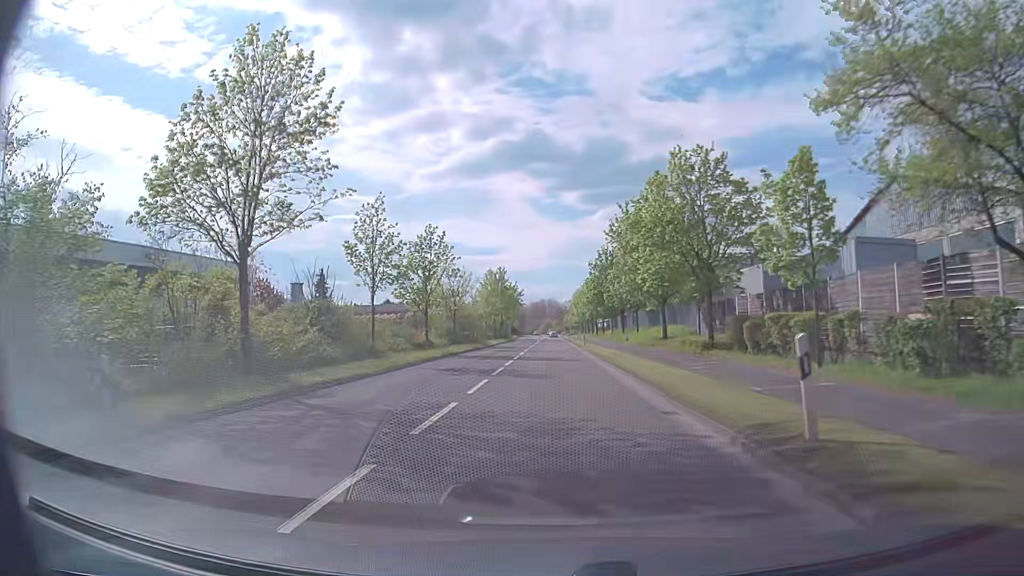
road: primary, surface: asphalt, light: Day
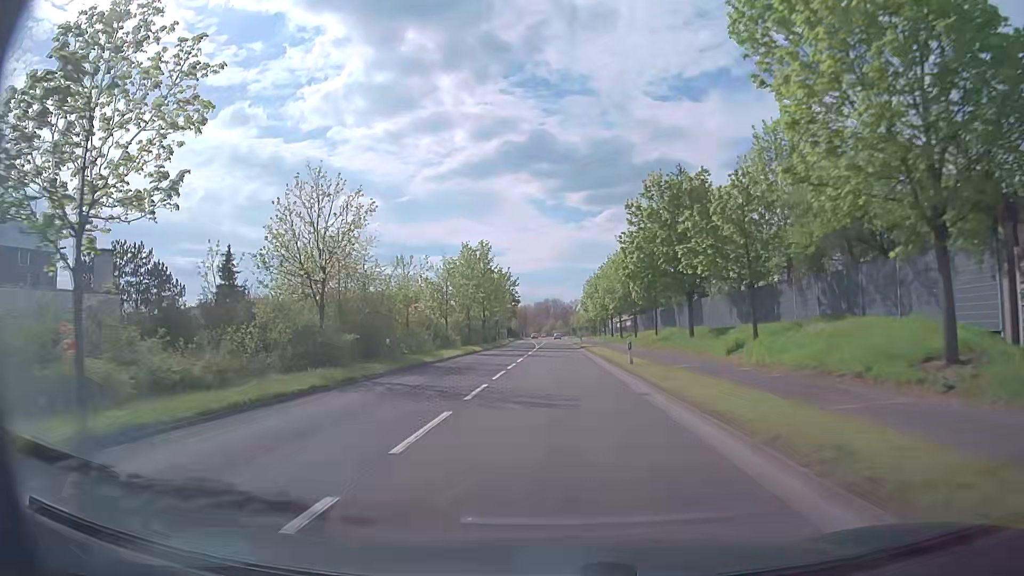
(-0.2, +31.7) m; 0°
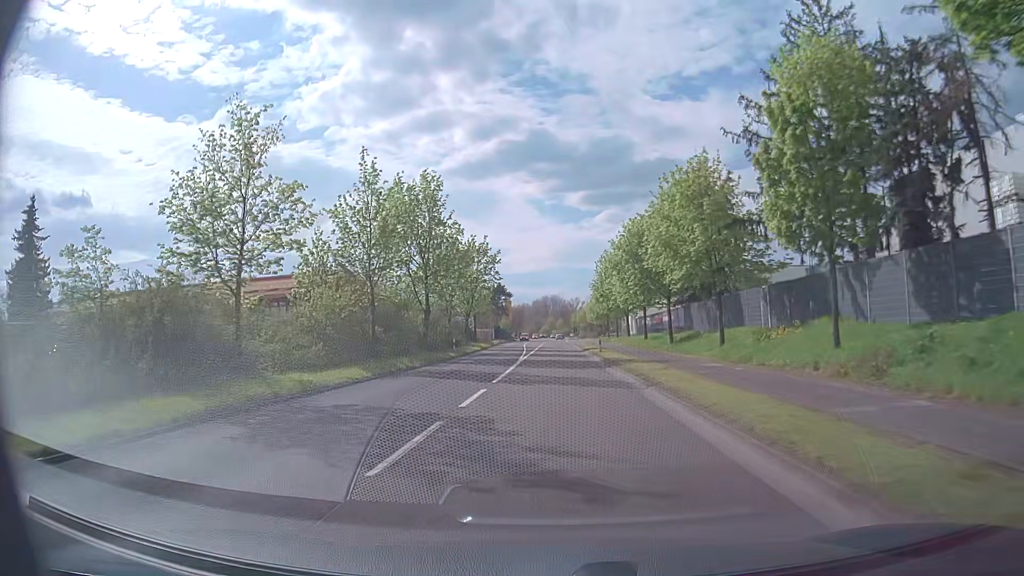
(0.0, +31.7) m; 0°
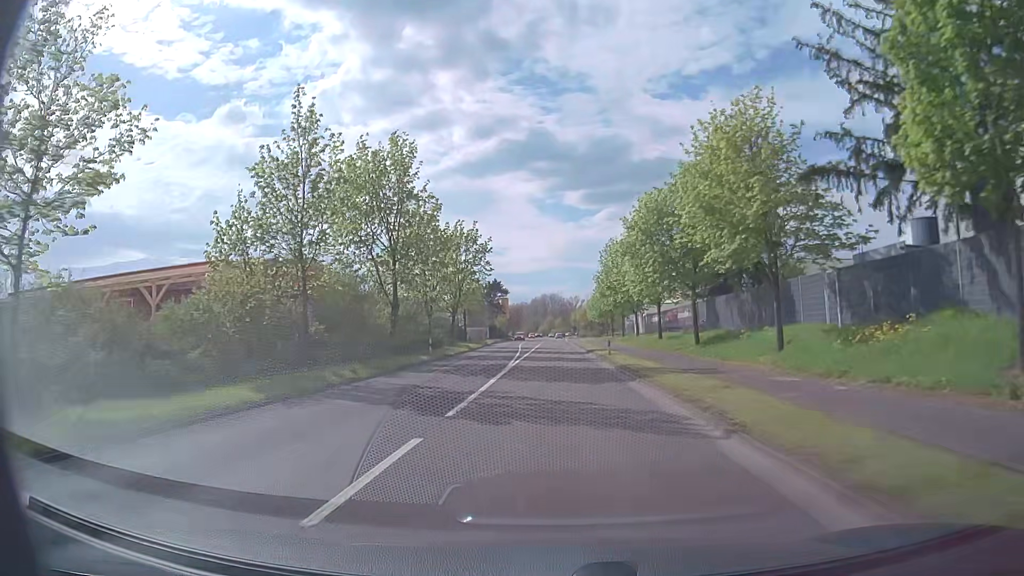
(0.0, +7.9) m; 0°
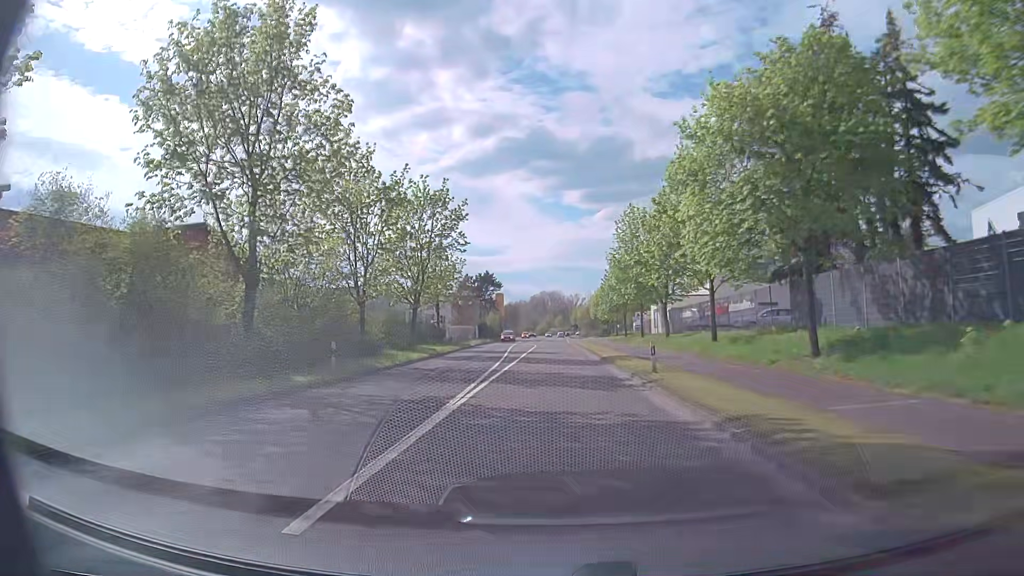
(0.0, +15.9) m; 0°
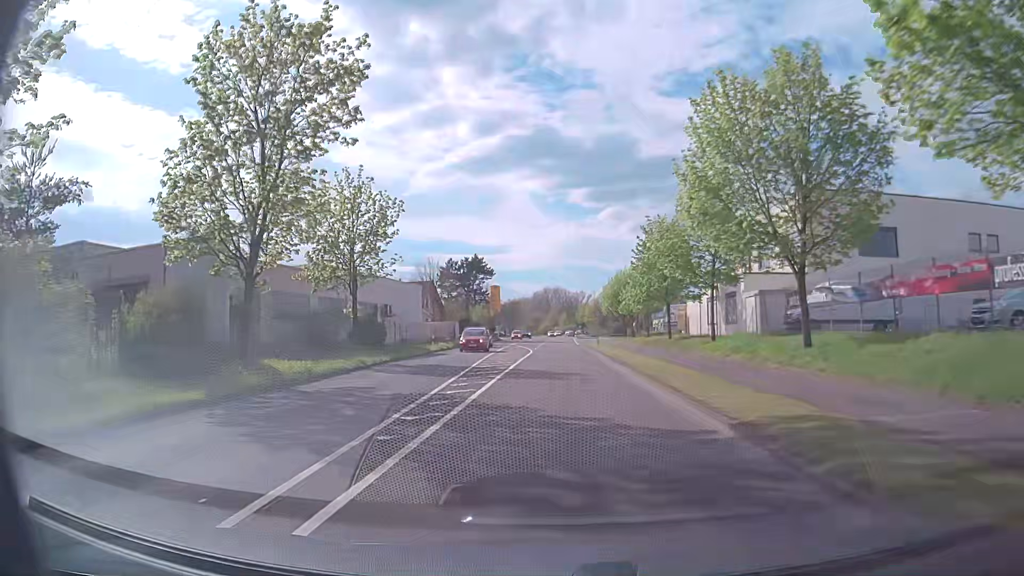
(+0.1, +23.9) m; 0°
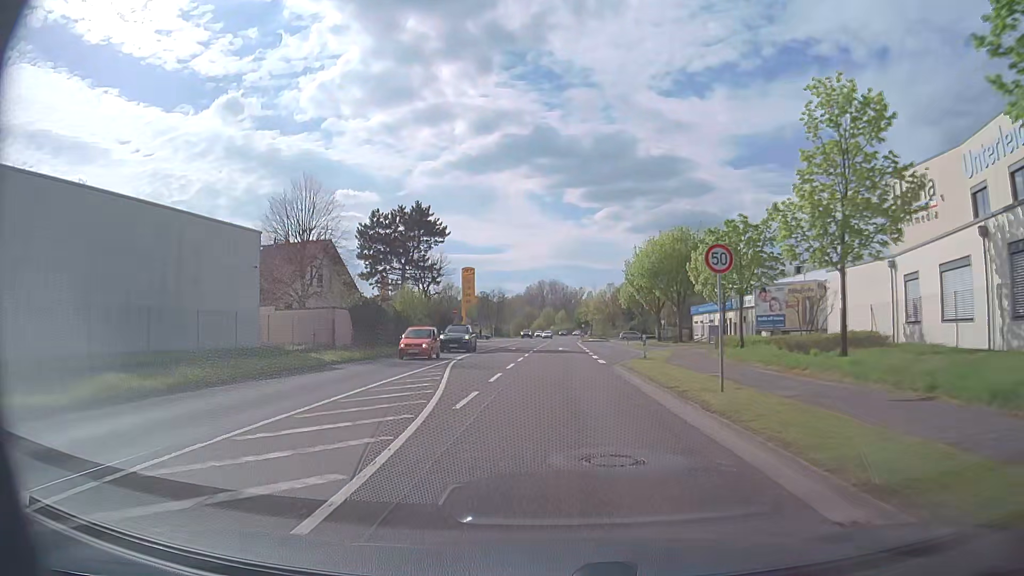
(+0.1, +39.8) m; 0°
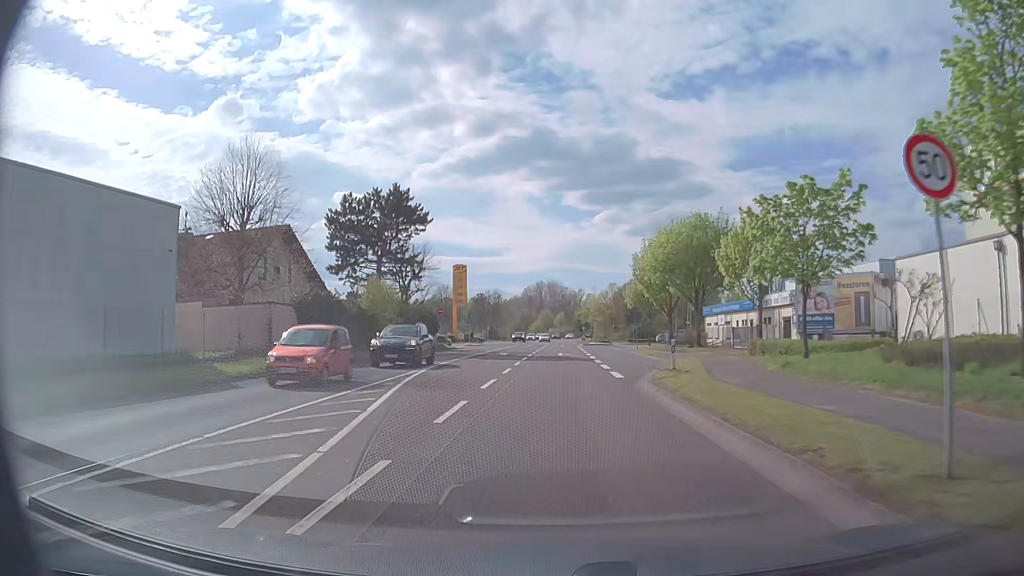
(0.0, +8.0) m; -1°
(0, +10) (0, +20) (0, +30) (+1, +40) (+1, +50) (+1, +60) (+1, +70) (+1, +80) (+2, +90) (+2, +100) m
